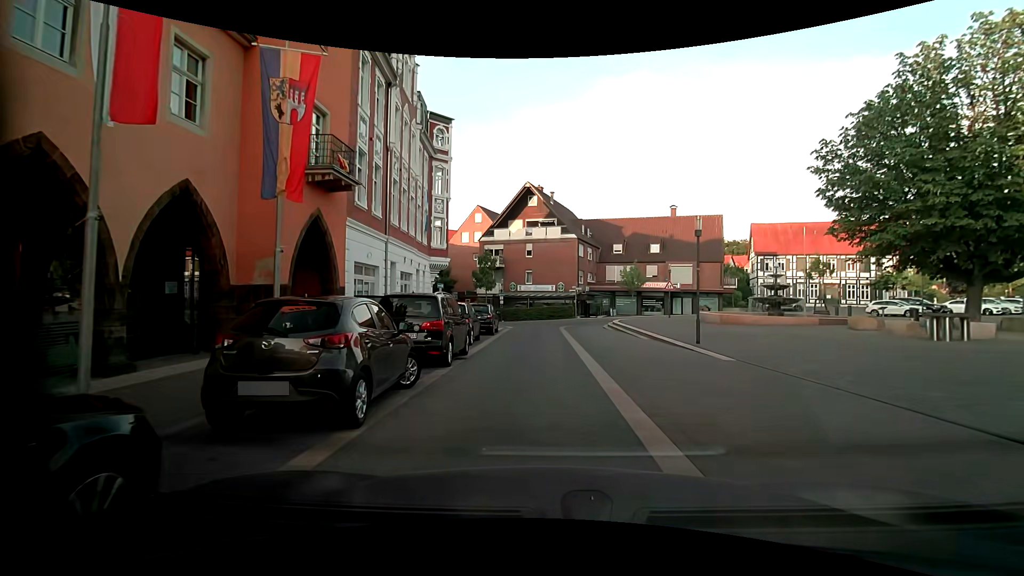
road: residential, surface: paving_stones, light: Day
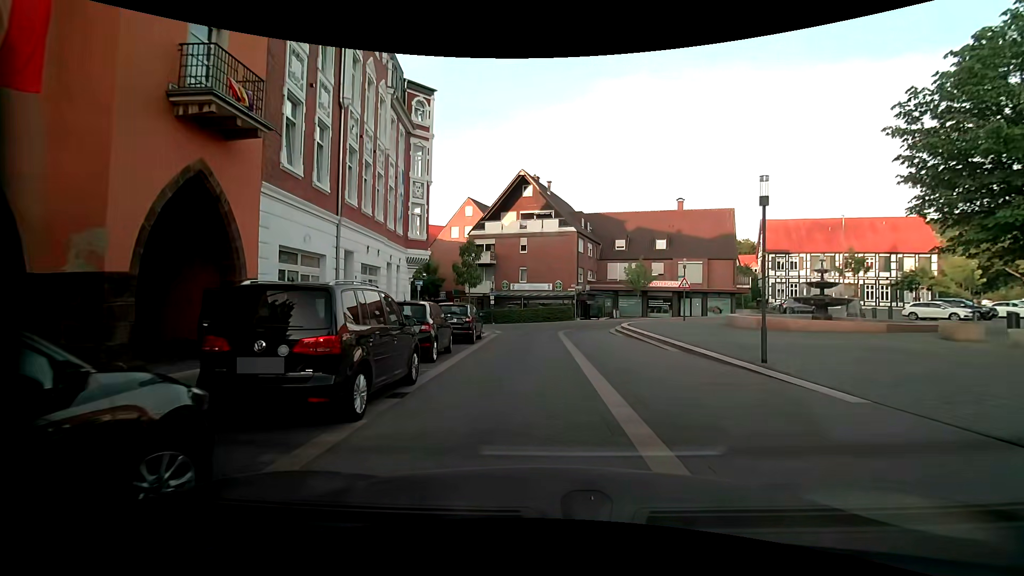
(+0.1, +5.2) m; +1°
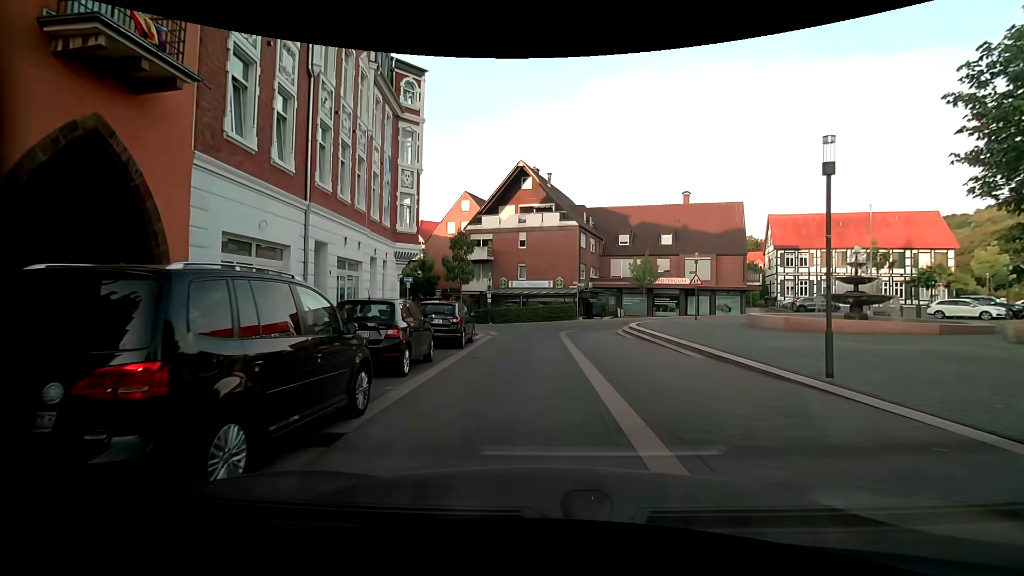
(0.0, +2.5) m; 0°
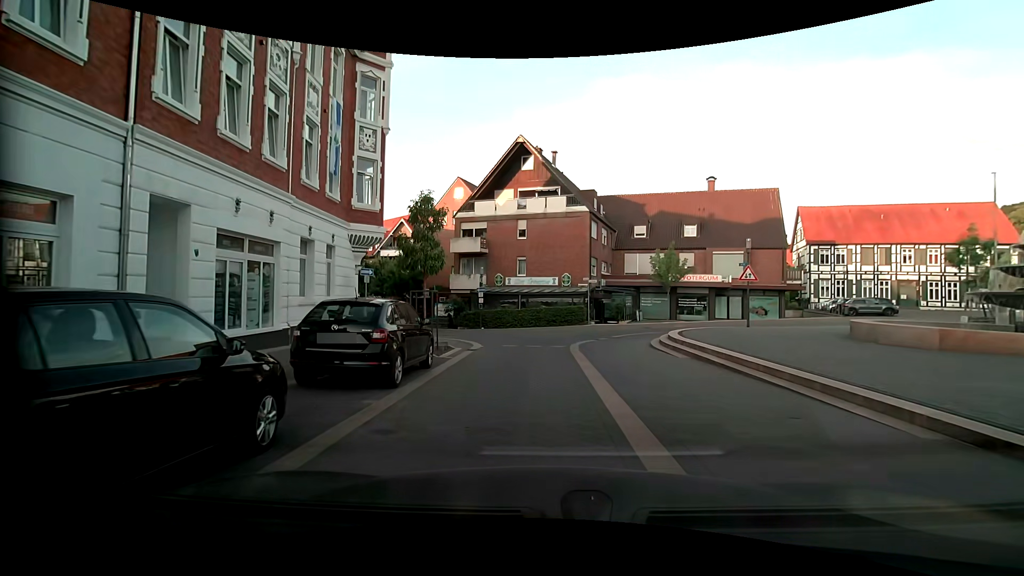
(0.0, +7.3) m; +2°
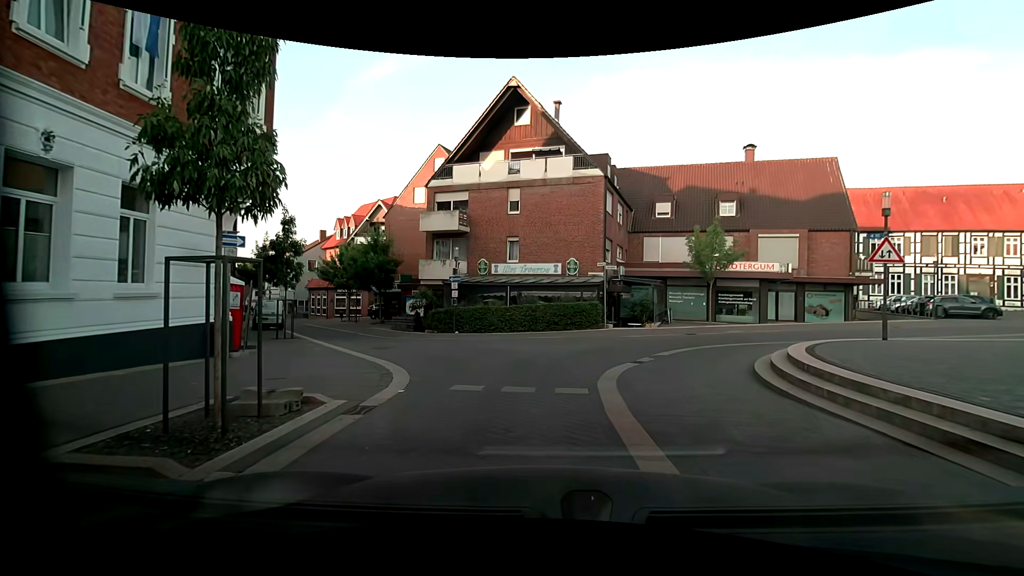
(-0.3, +9.3) m; 0°
